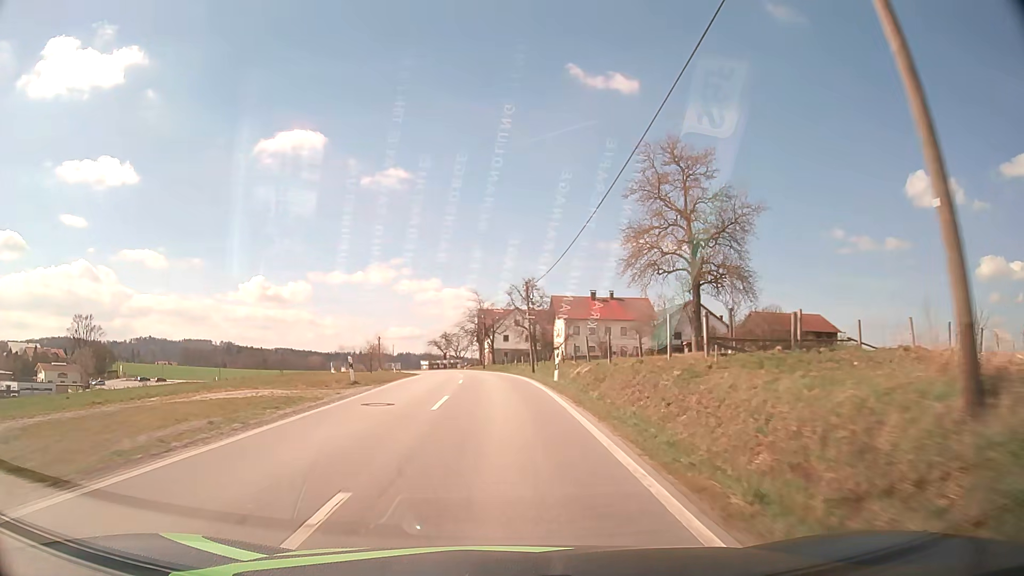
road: tertiary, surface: asphalt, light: Day
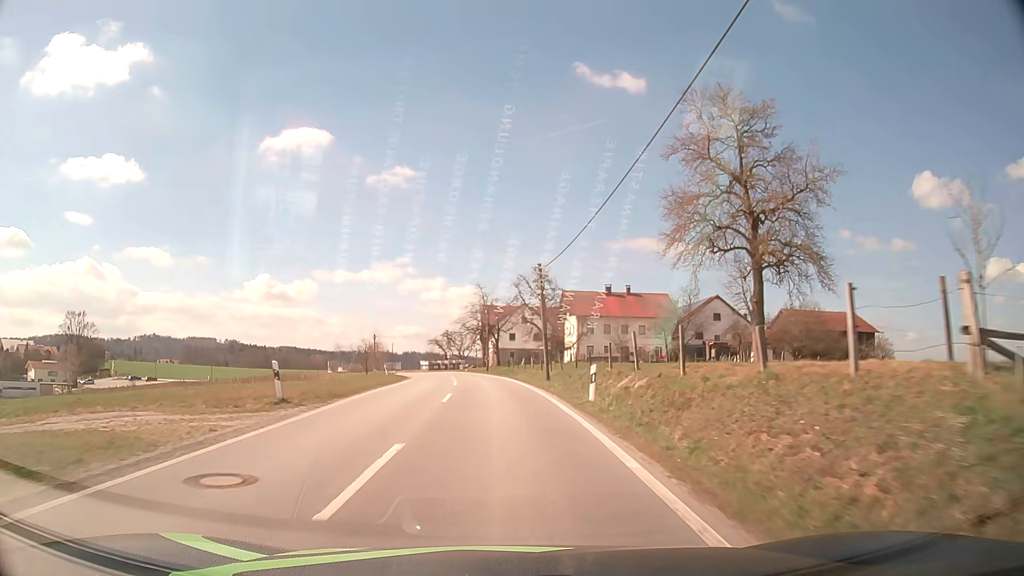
(0.0, +9.1) m; -1°
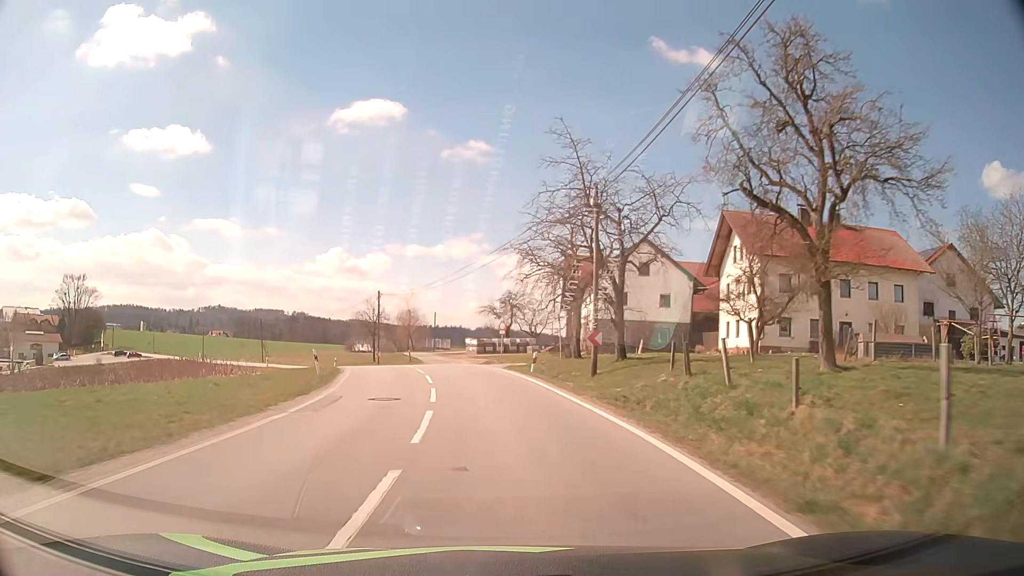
(-1.9, +44.5) m; -6°
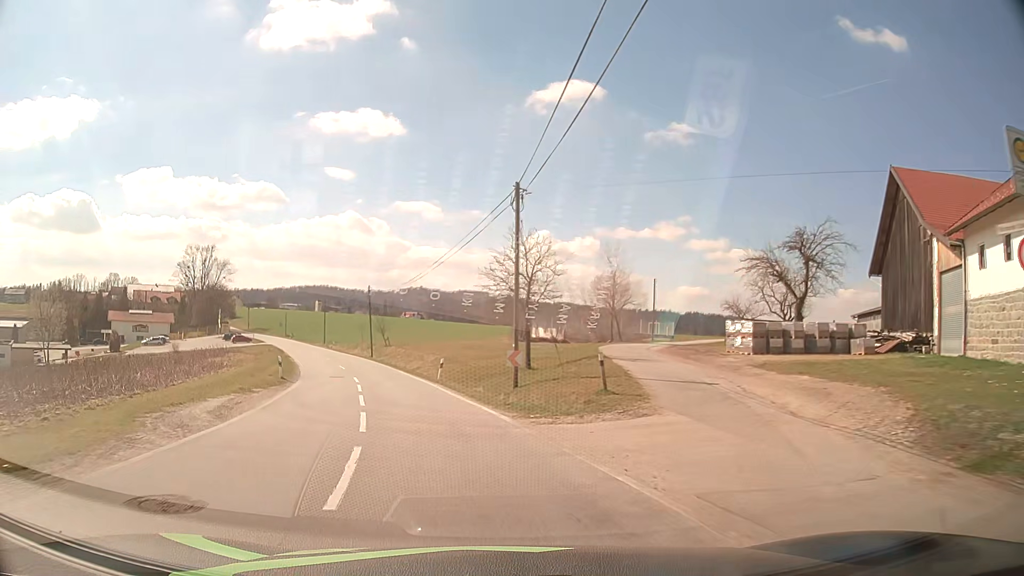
(-4.7, +39.0) m; -17°
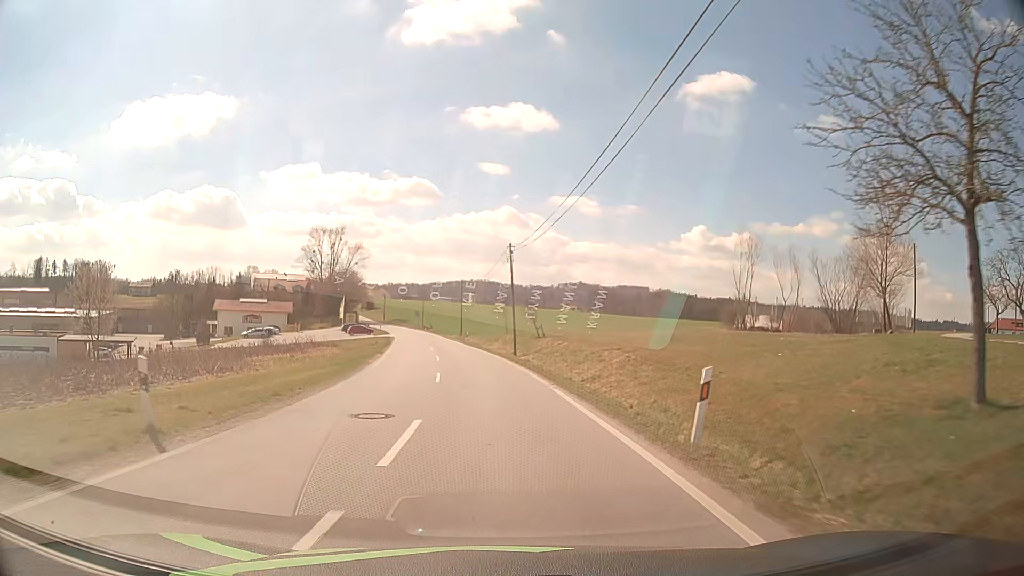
(-3.3, +22.5) m; -14°
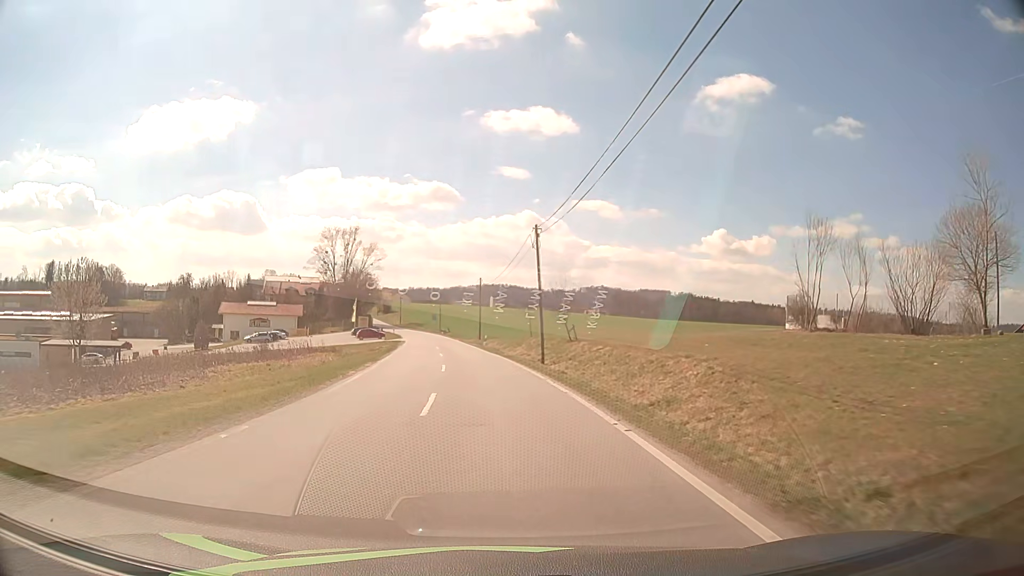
(-0.1, +7.9) m; -2°
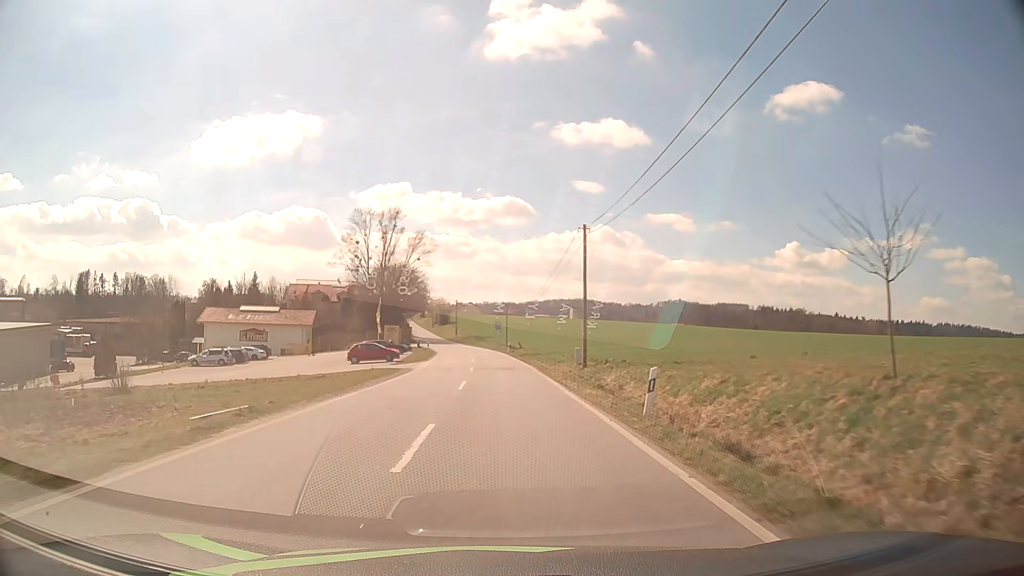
(-2.5, +40.8) m; -6°
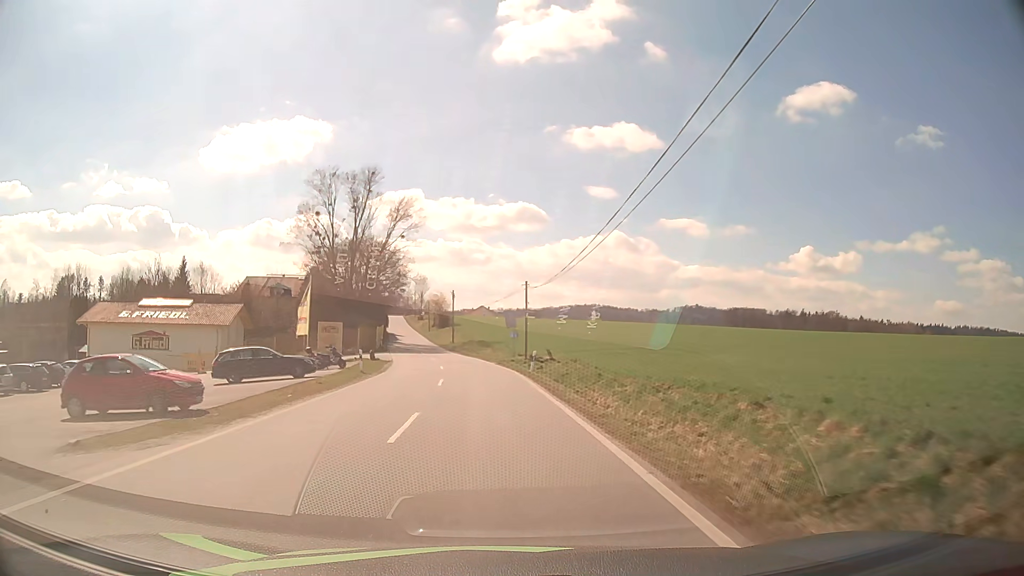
(-0.3, +33.9) m; -1°
(0, +10) (-1, +20) (-1, +30) (-3, +40) (-4, +50) (-6, +60) (-7, +69) (-9, +79) (-11, +89) (-13, +99) m
